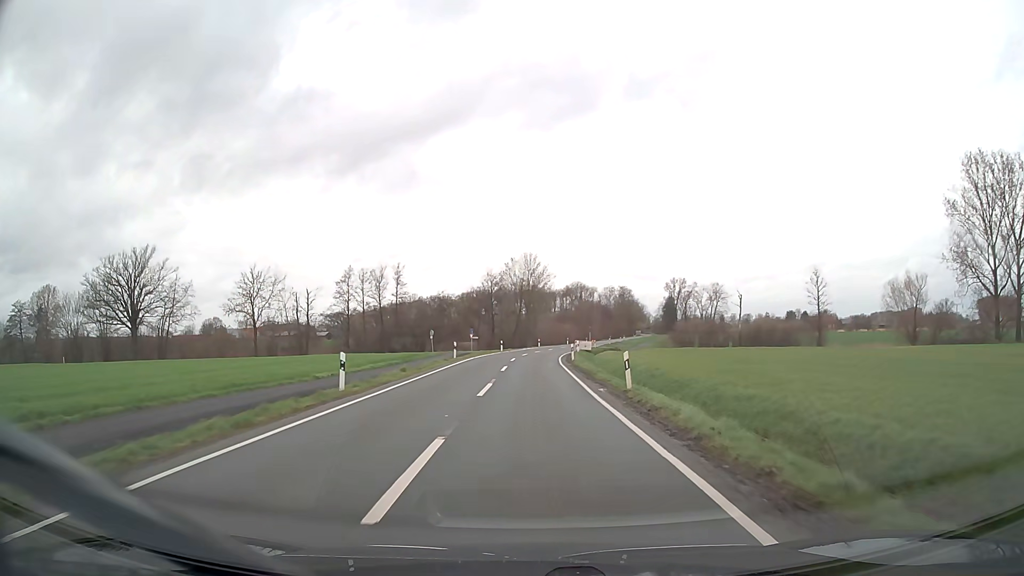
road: secondary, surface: asphalt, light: Day
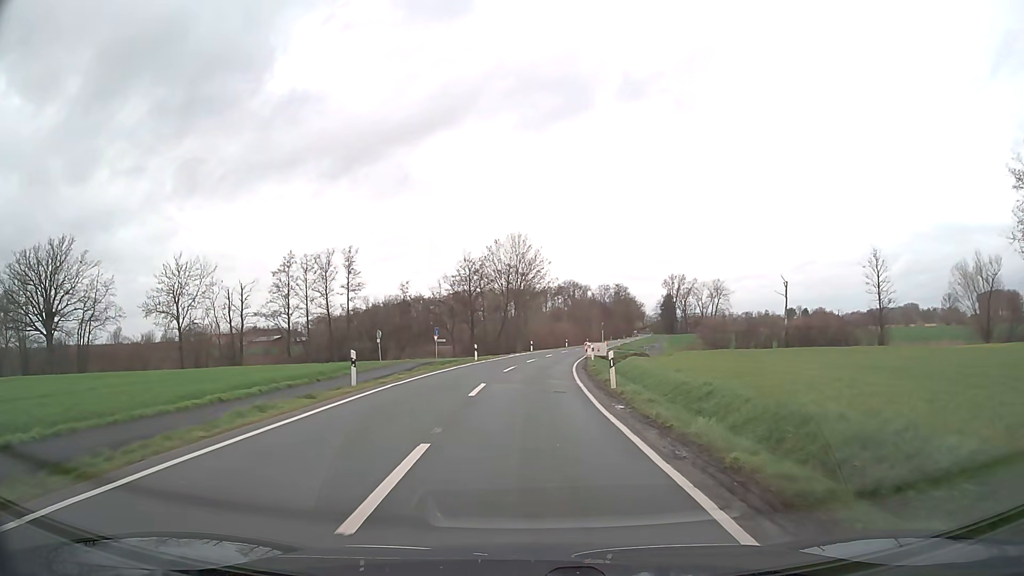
(+0.1, +23.1) m; +1°
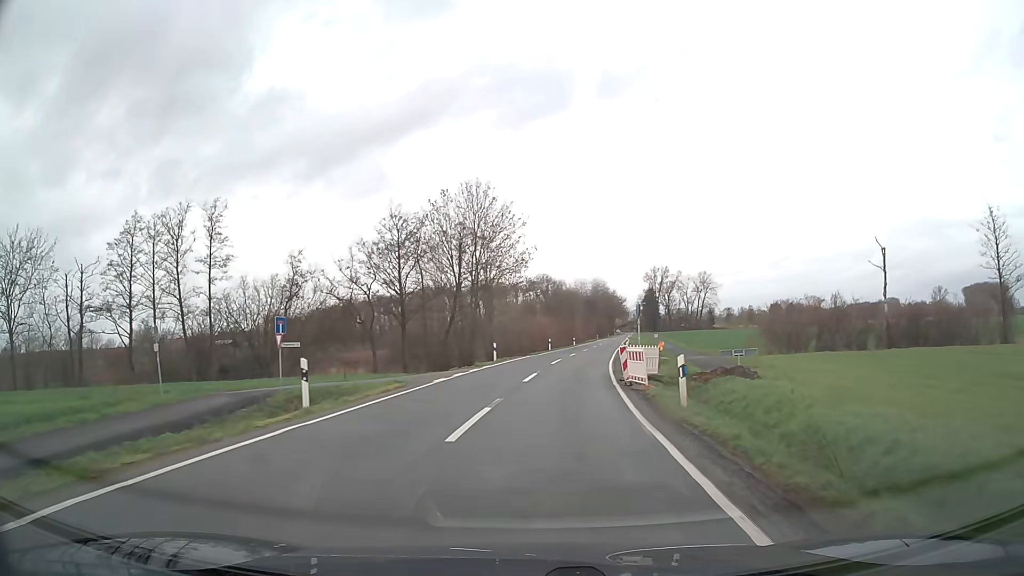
(+0.5, +30.6) m; +2°
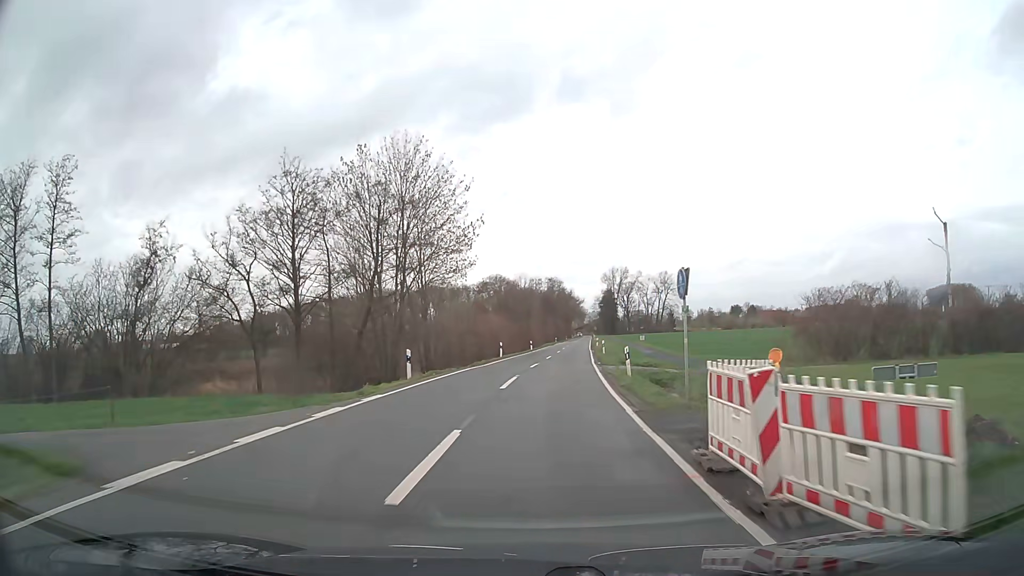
(+0.5, +15.3) m; +4°
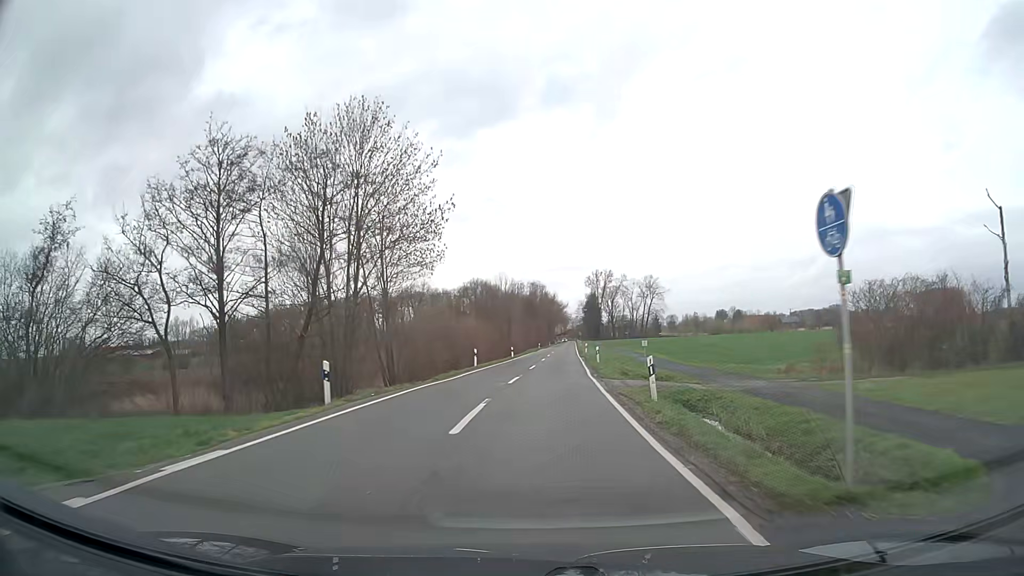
(+0.1, +7.9) m; +1°
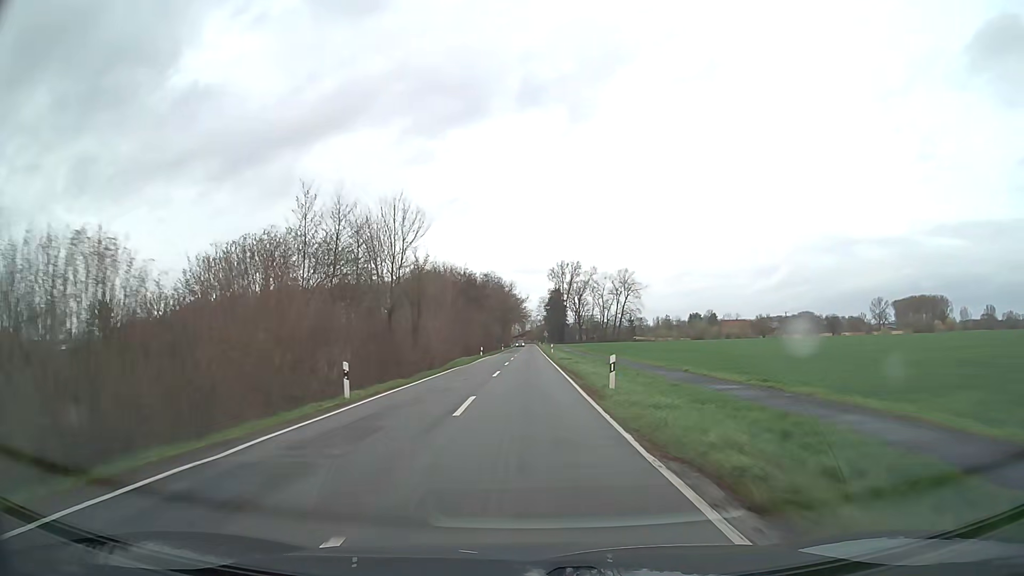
(+2.3, +48.3) m; +4°
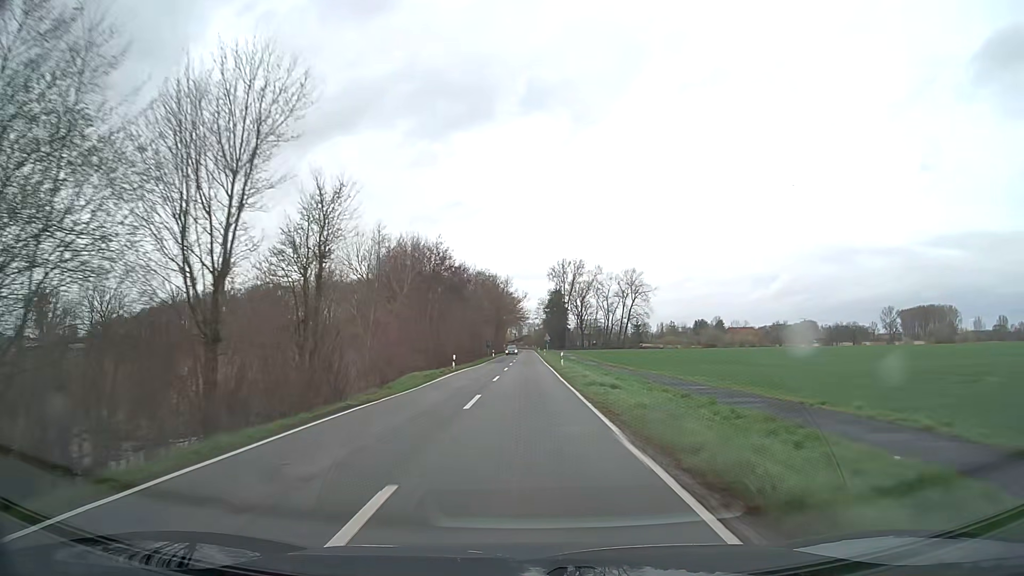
(0.0, +23.9) m; 0°
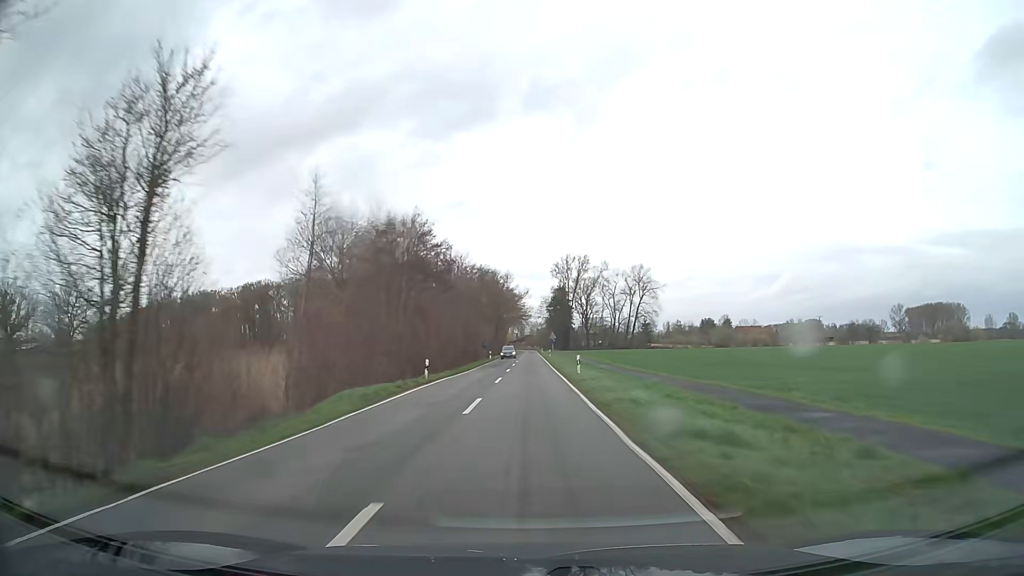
(0.0, +13.0) m; 0°
(0, +10) (0, +20) (0, +30) (0, +40) (0, +50) (0, +60) (0, +70) (0, +80) (0, +90) (0, +100) m
